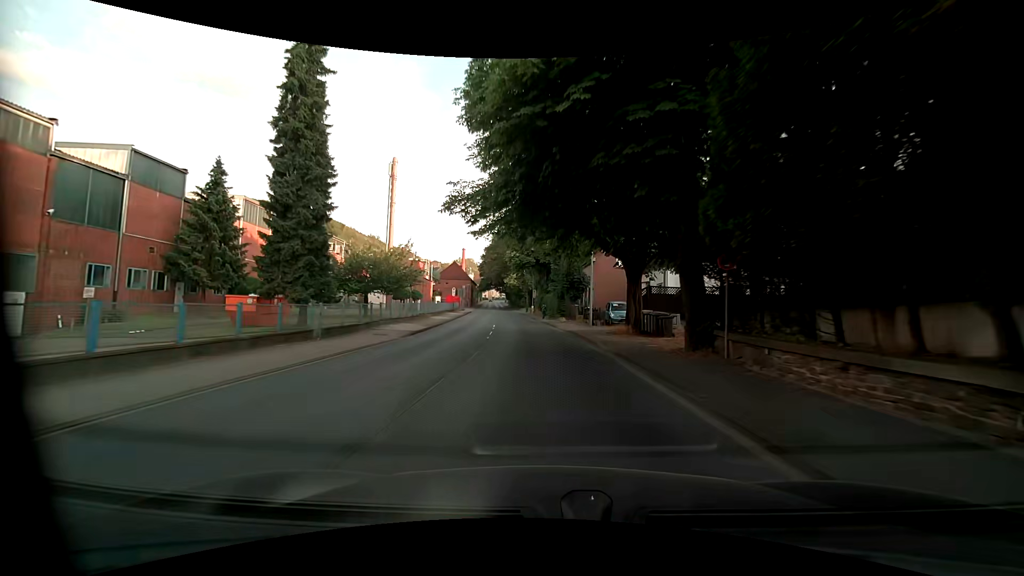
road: primary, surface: asphalt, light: Day
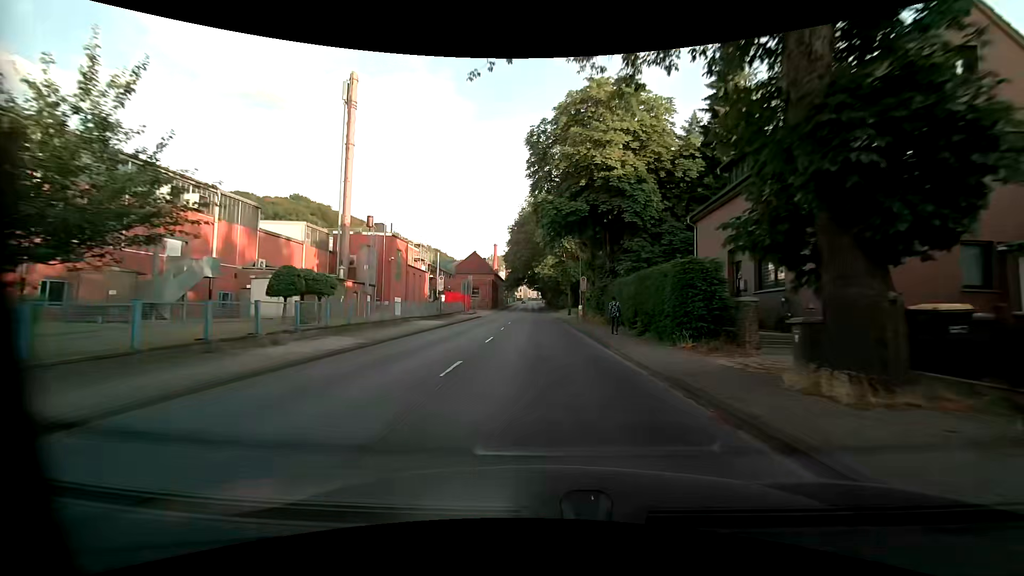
(-1.5, +33.7) m; -5°
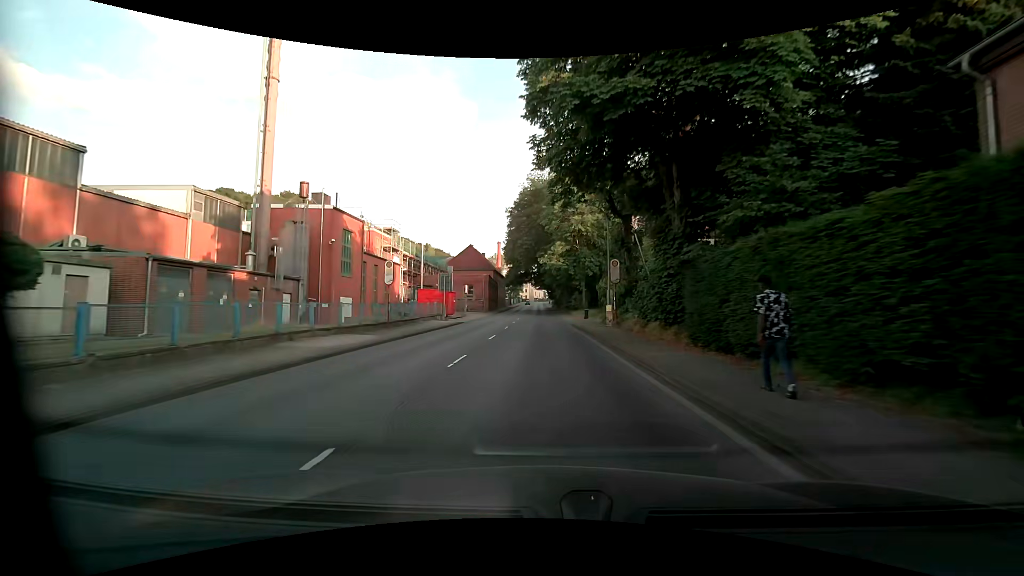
(-0.1, +16.4) m; -1°
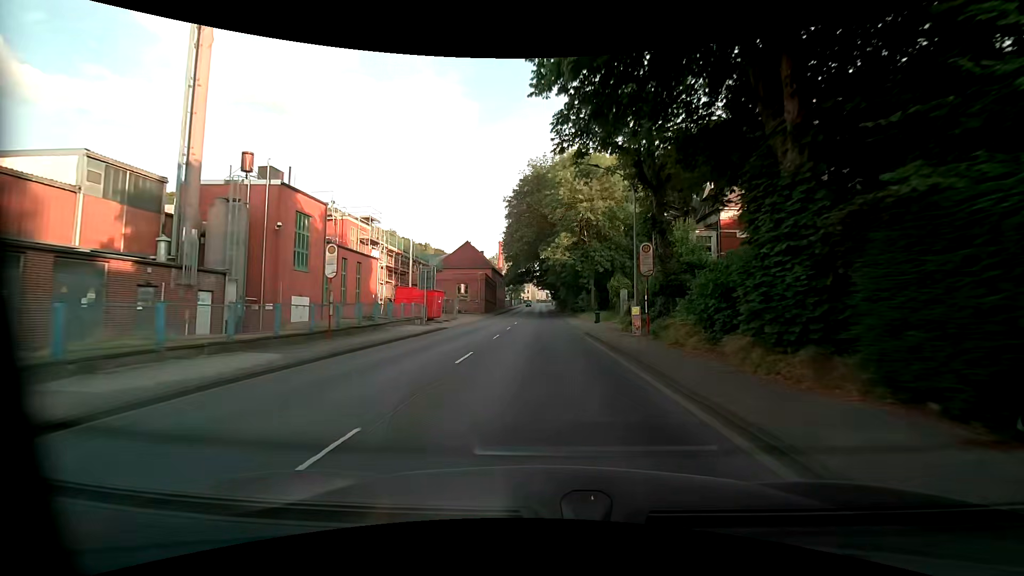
(0.0, +7.9) m; 0°
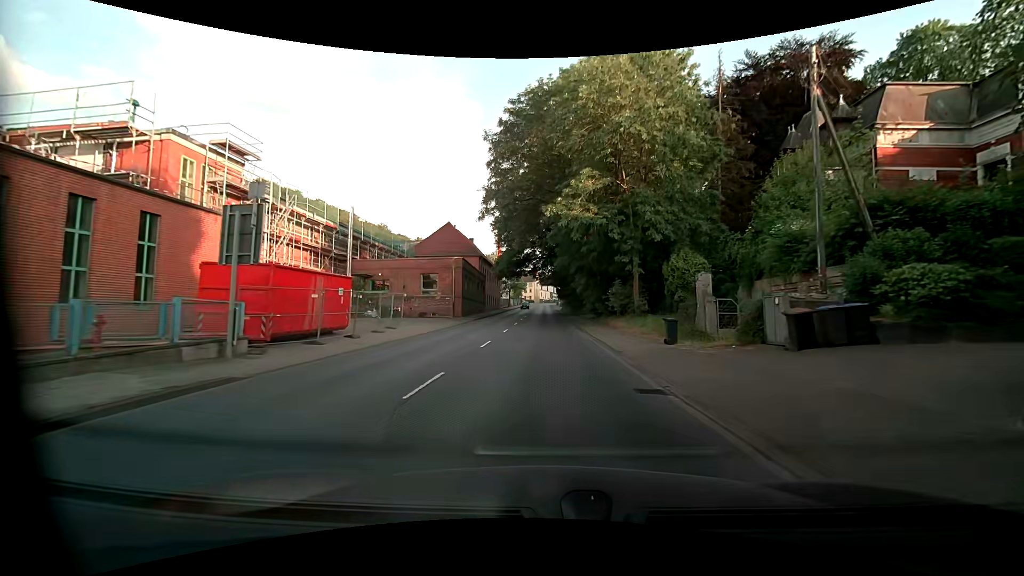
(-0.1, +22.4) m; 0°
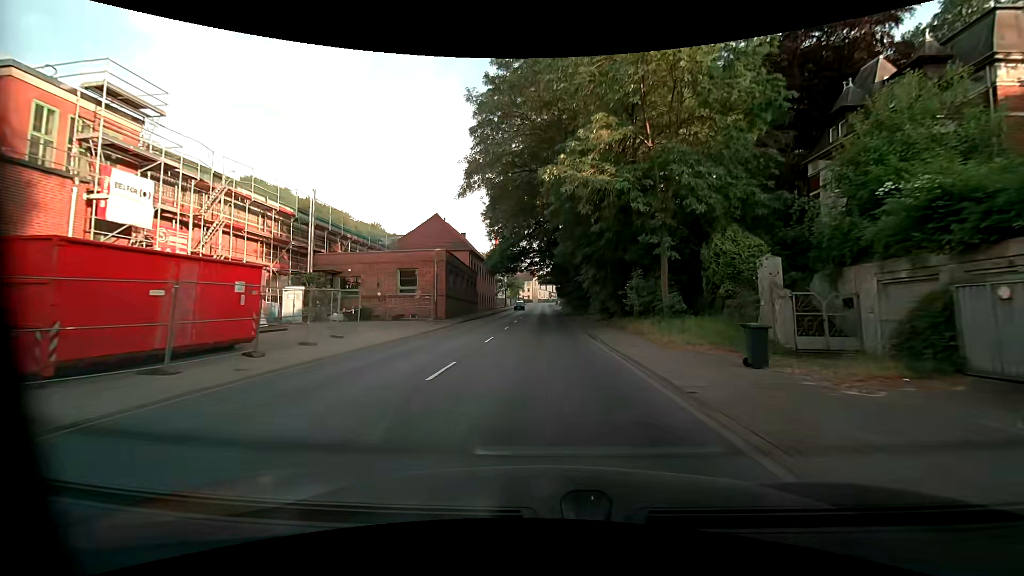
(0.0, +7.3) m; 0°
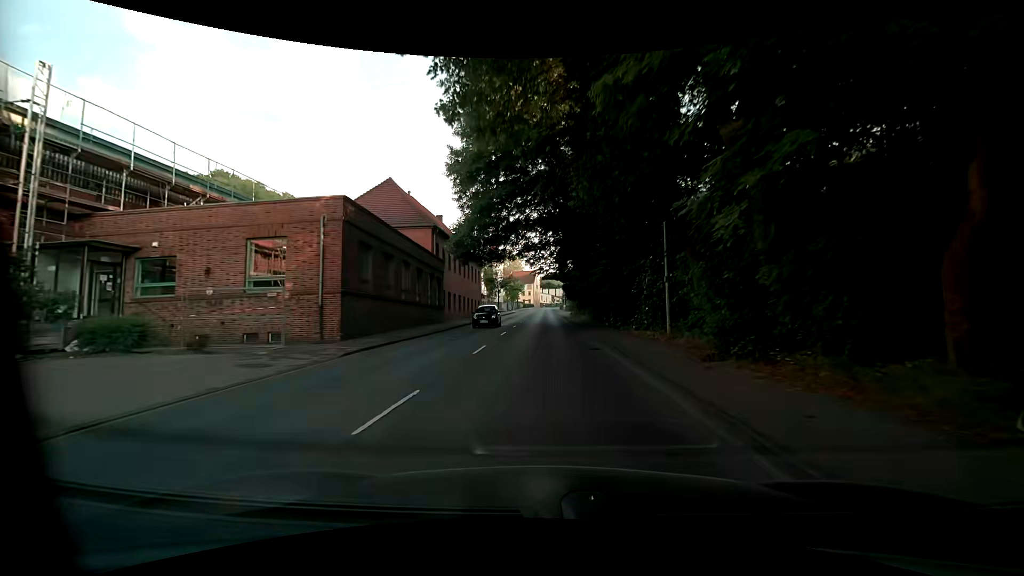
(-0.1, +21.6) m; 0°
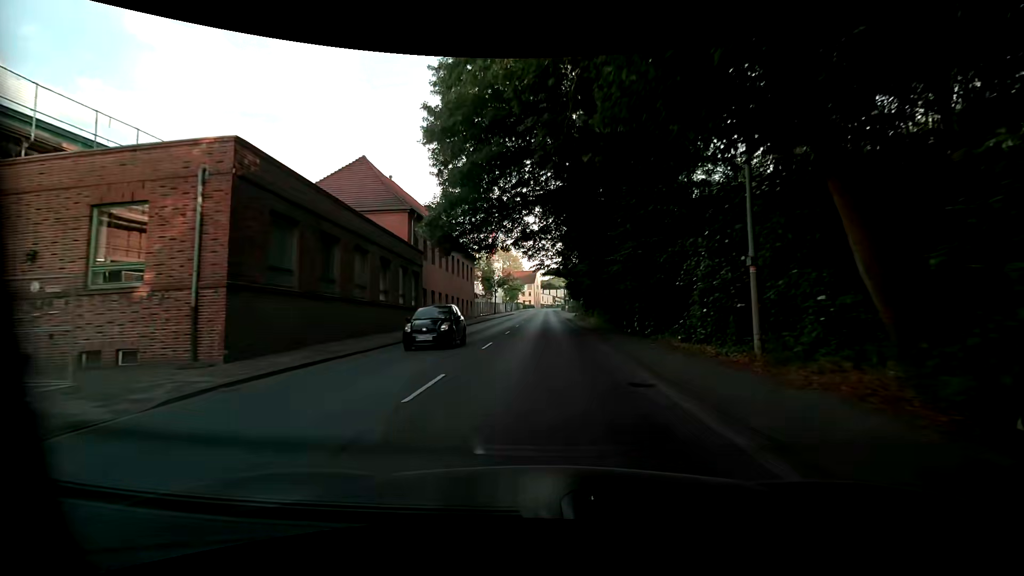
(-0.1, +7.2) m; -1°
(0, +10) (0, +20) (0, +30) (0, +40) (0, +50) (+1, +60) (+1, +70) (+1, +80) (+1, +90) (+1, +100) m
